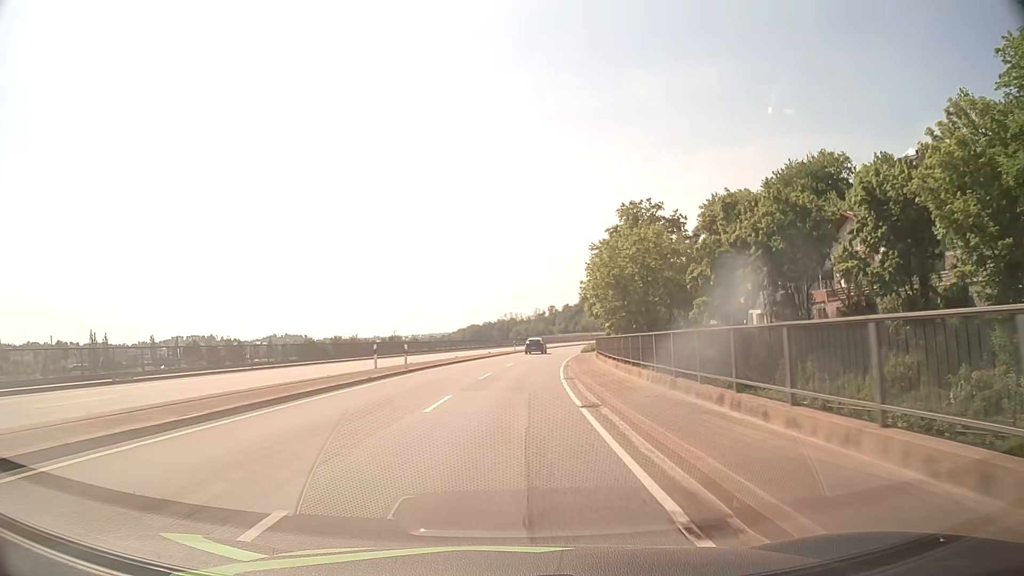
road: primary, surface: asphalt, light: Day
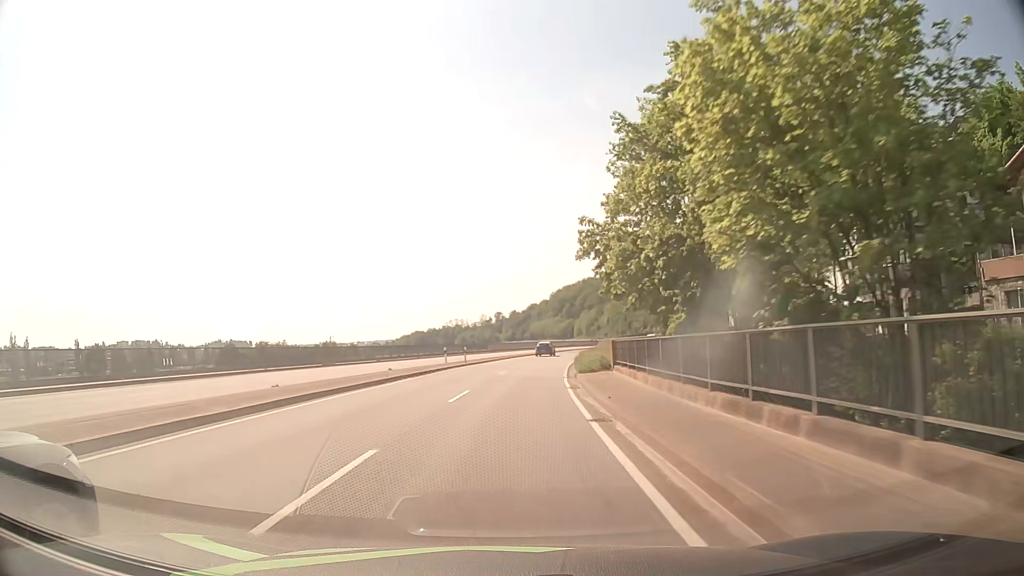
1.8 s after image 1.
(+1.4, +32.6) m; +5°
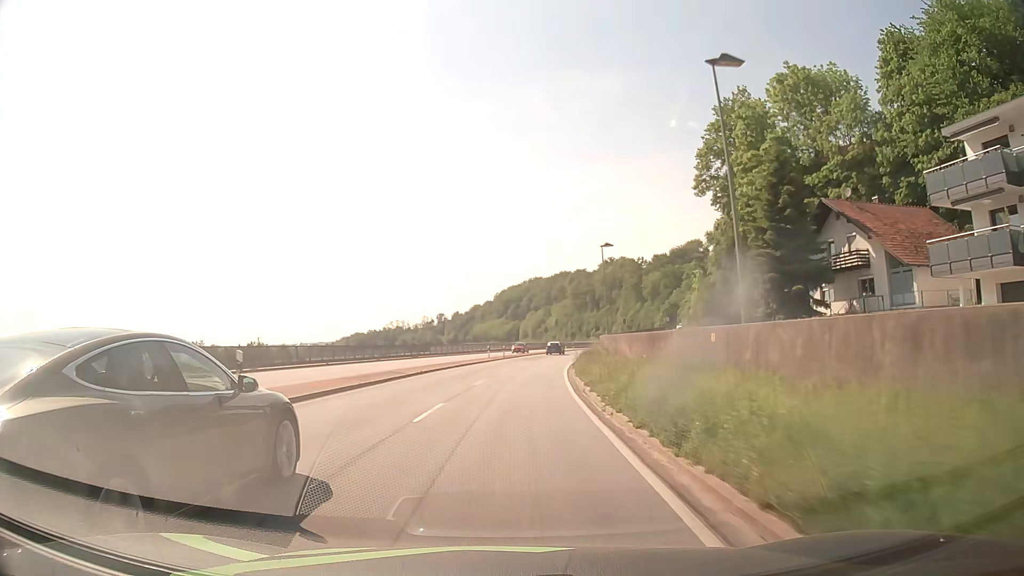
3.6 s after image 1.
(+1.4, +33.0) m; +5°
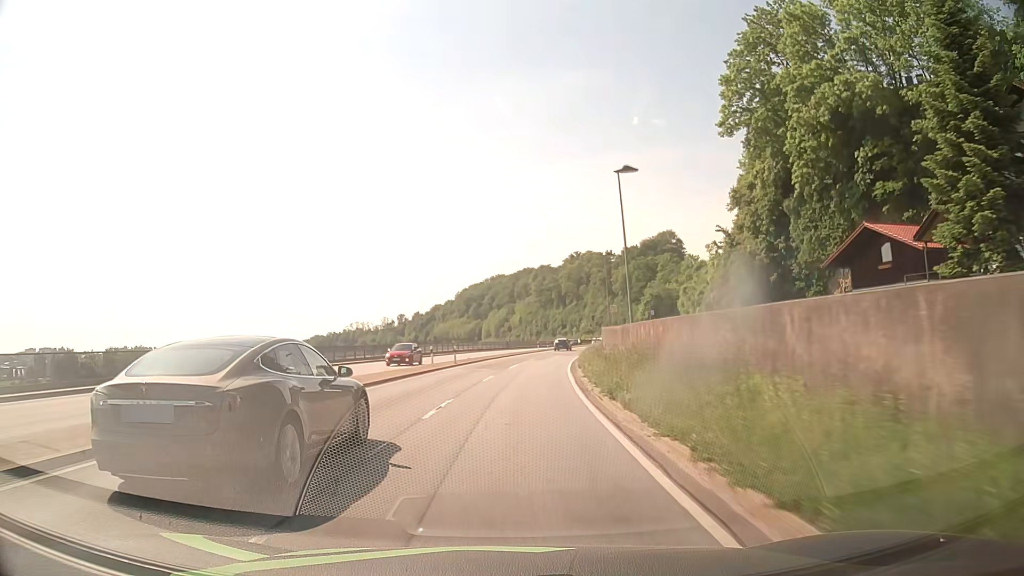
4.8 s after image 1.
(+0.6, +22.1) m; +3°
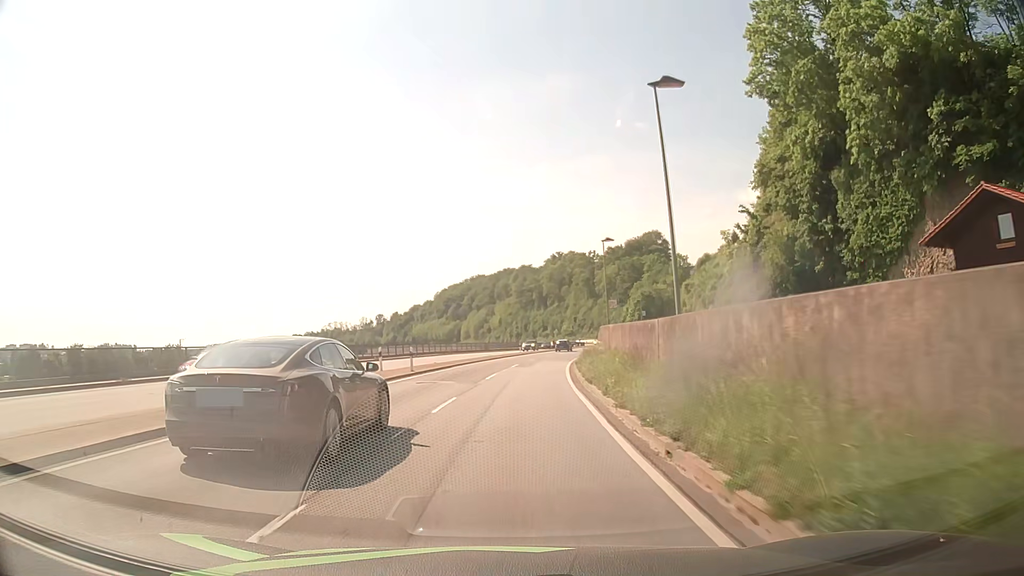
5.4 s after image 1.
(+0.2, +11.0) m; +2°
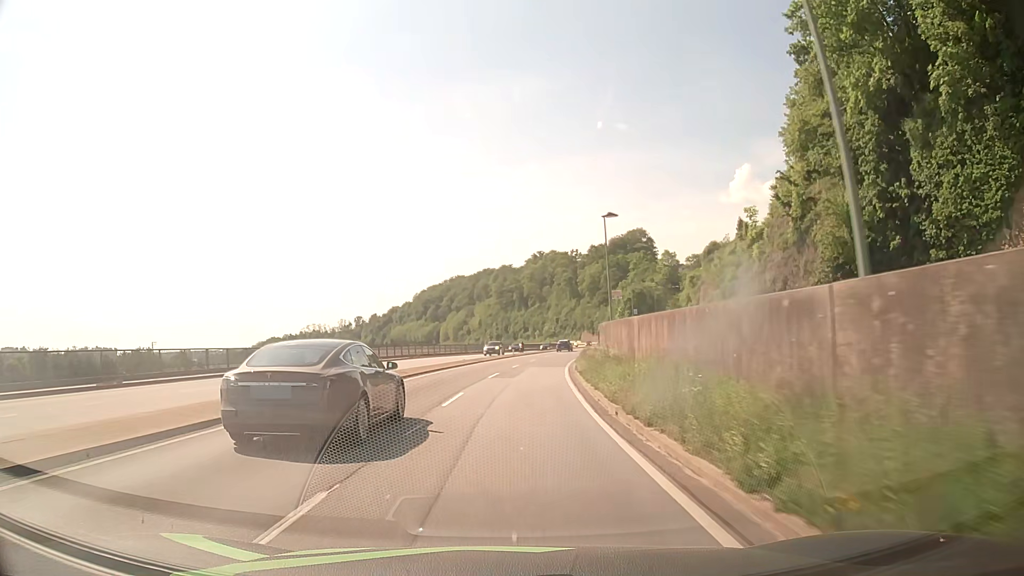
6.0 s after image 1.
(+0.2, +10.9) m; +2°
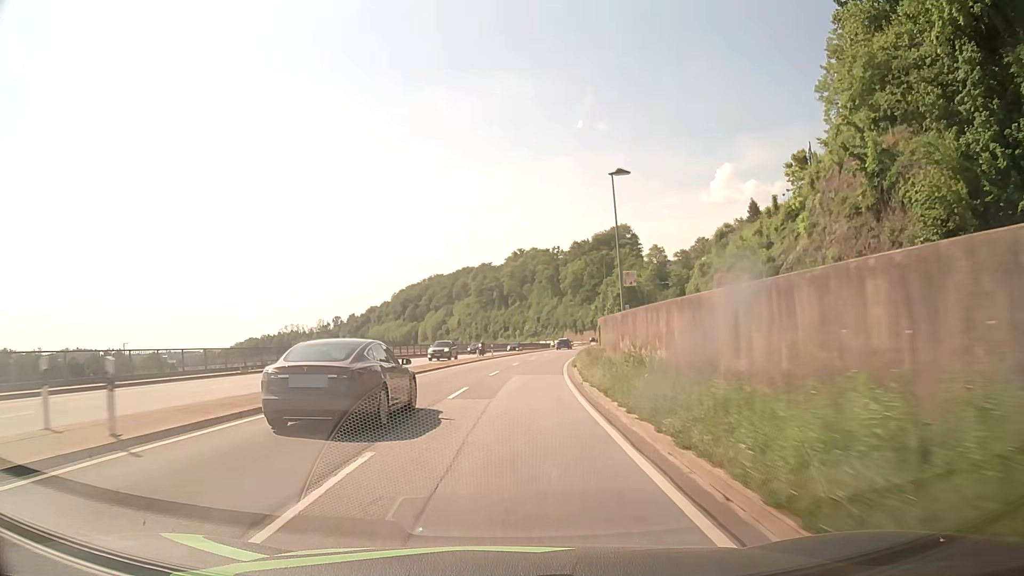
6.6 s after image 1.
(+0.2, +10.9) m; +2°
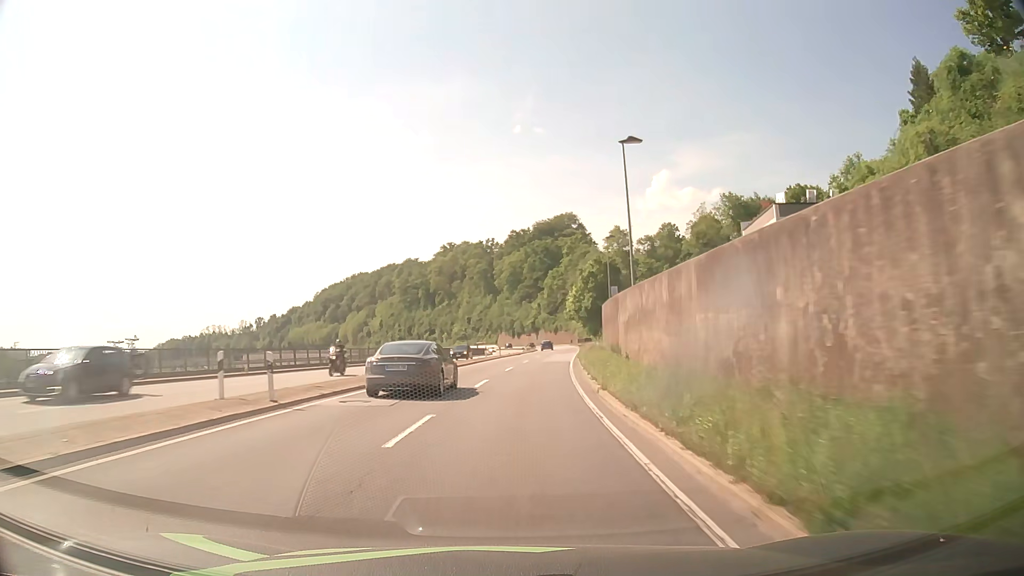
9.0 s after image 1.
(+2.3, +43.7) m; +6°
(0, +10) (0, +20) (+1, +30) (+2, +40) (+3, +50) (+4, +60) (+5, +70) (+6, +80) (+7, +90) (+8, +100) m
